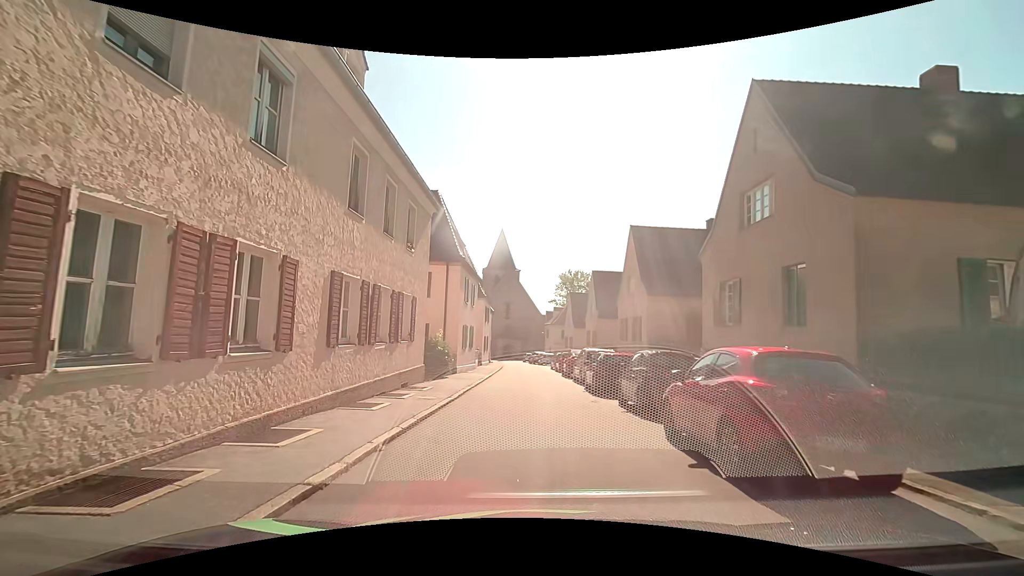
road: tertiary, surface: asphalt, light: Day
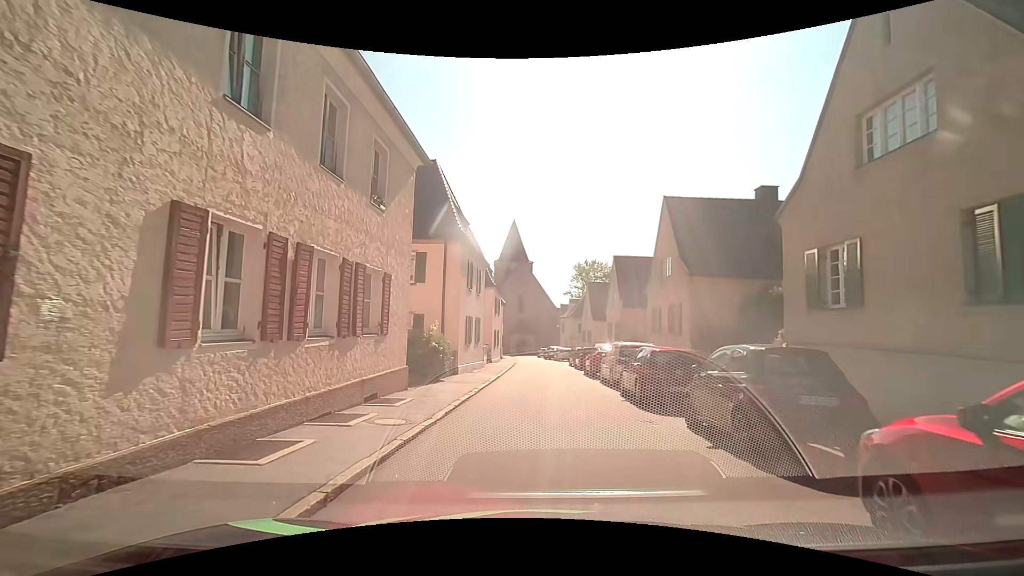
(-0.1, +4.7) m; 0°
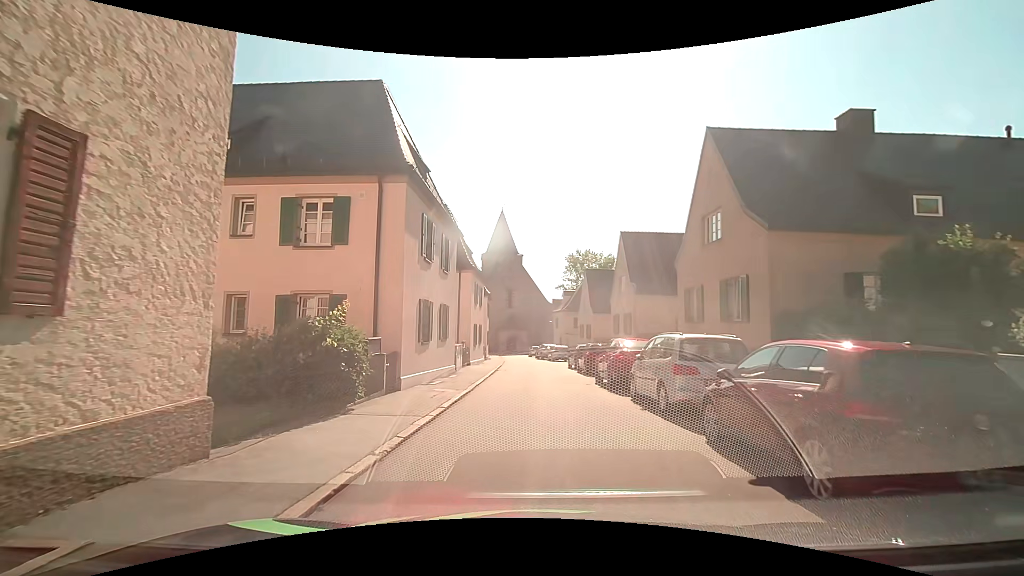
(-0.2, +8.2) m; 0°
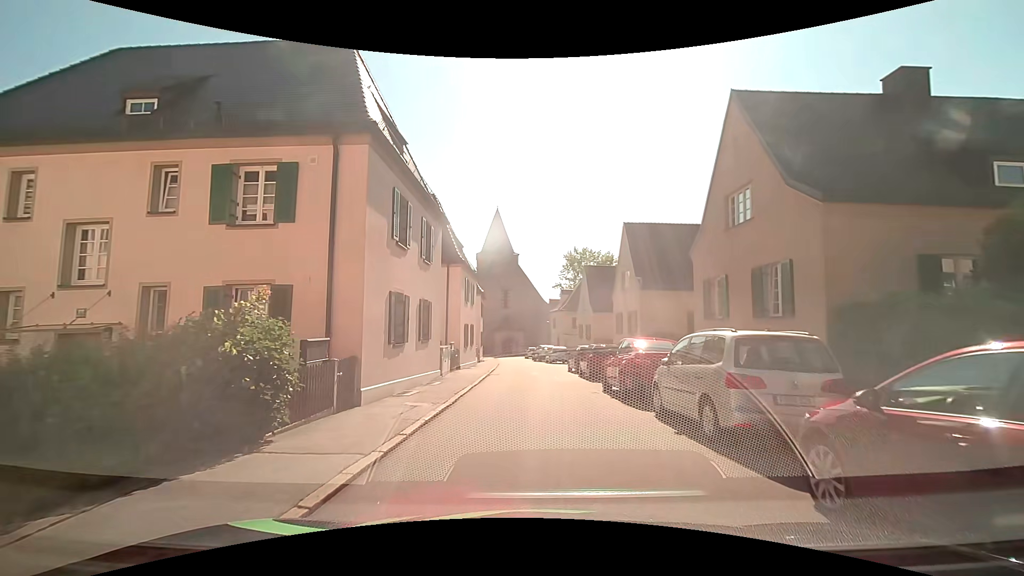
(0.0, +2.8) m; -1°
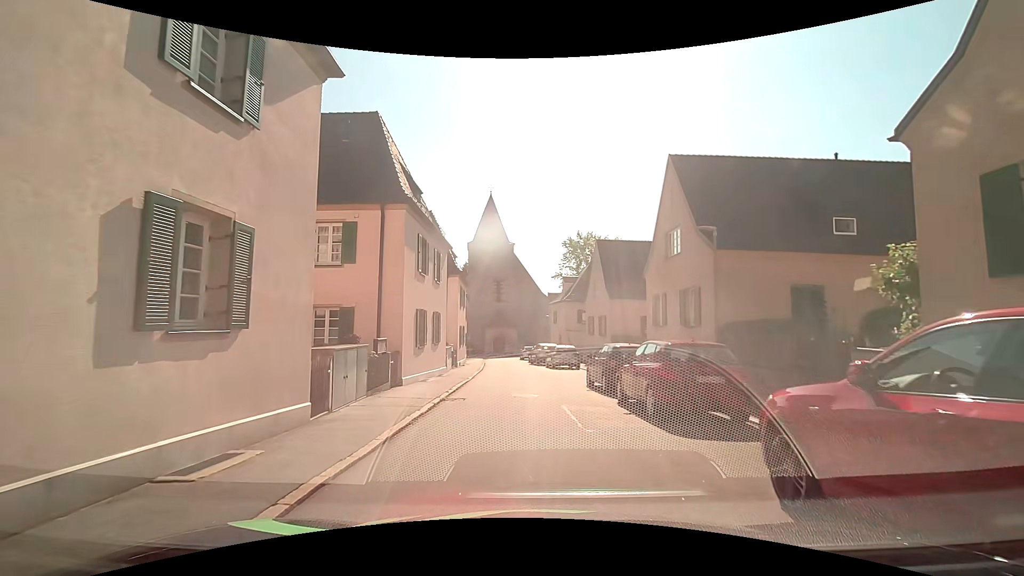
(+0.2, +11.5) m; +2°
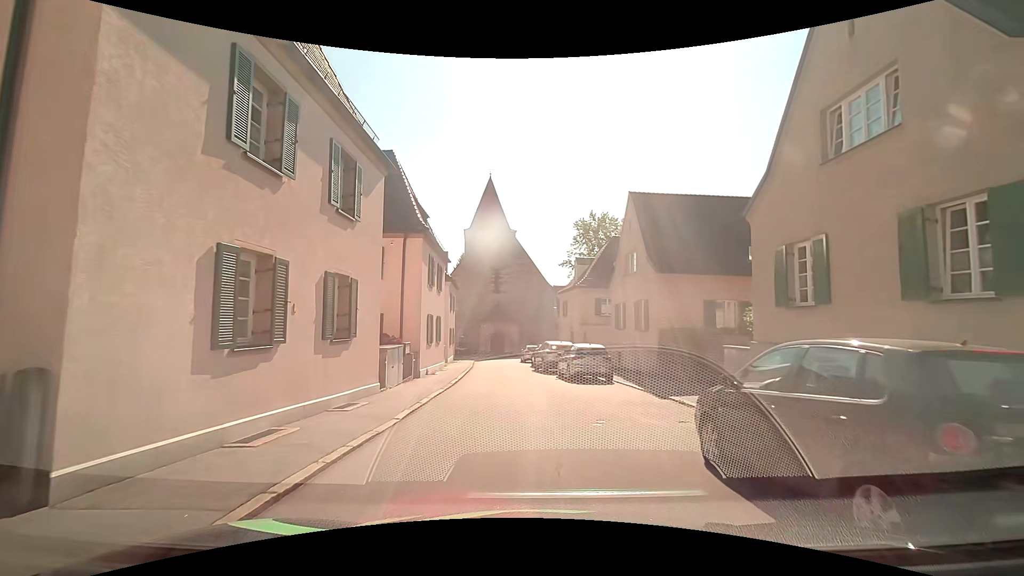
(-0.2, +11.5) m; 0°
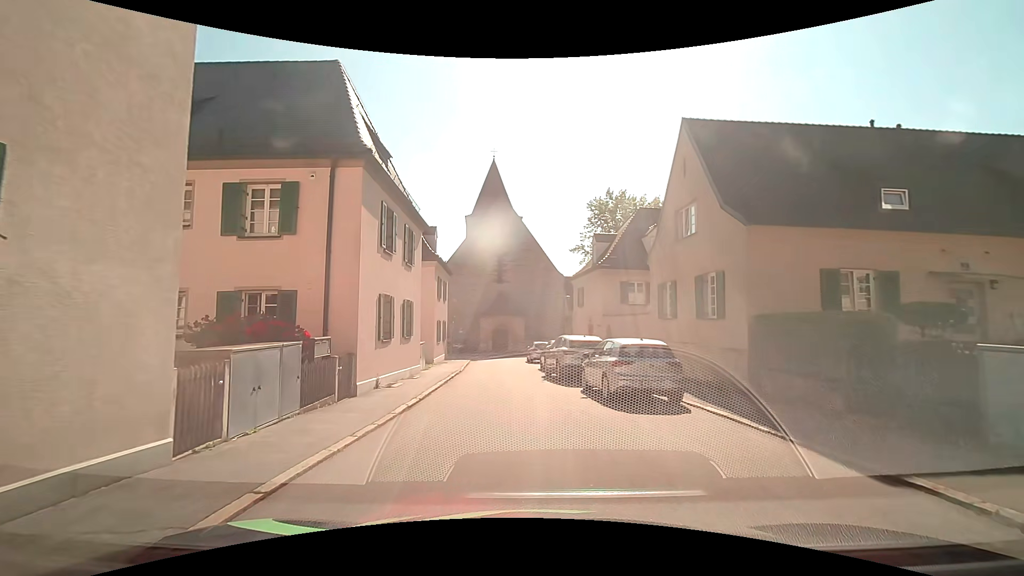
(-0.2, +8.1) m; -2°
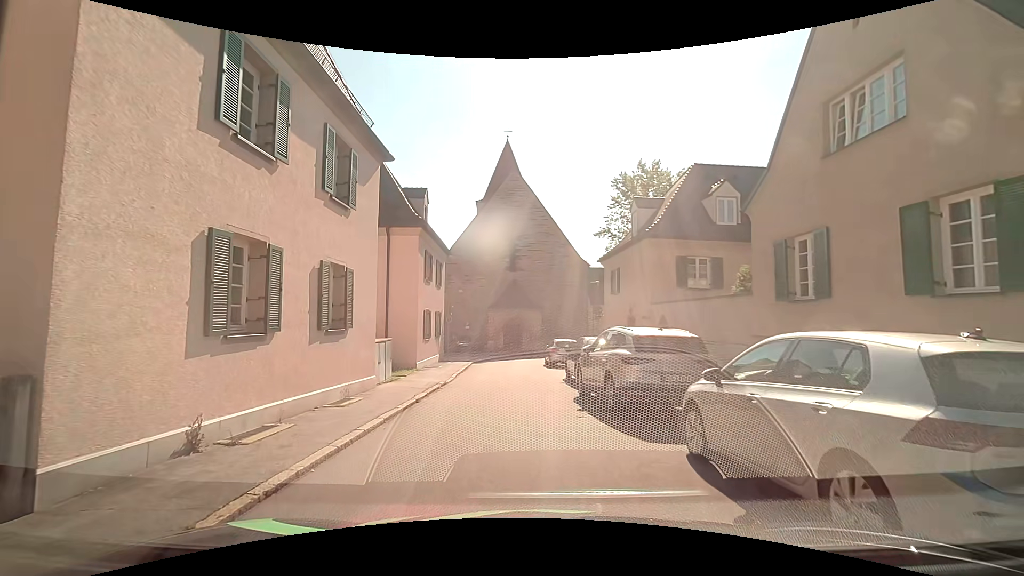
(-0.2, +8.2) m; -1°
